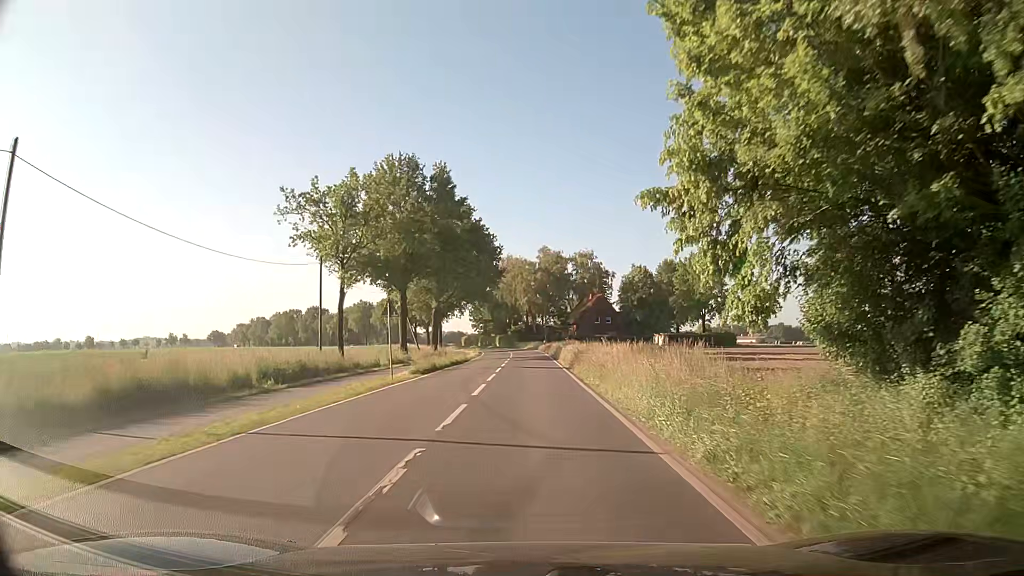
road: secondary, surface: asphalt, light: Day
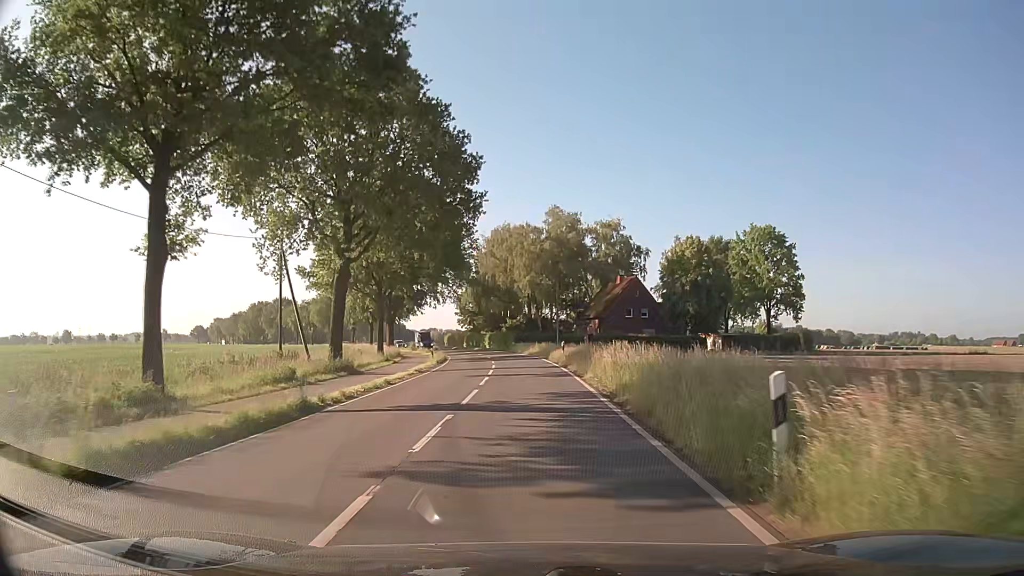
(+0.2, +38.1) m; 0°
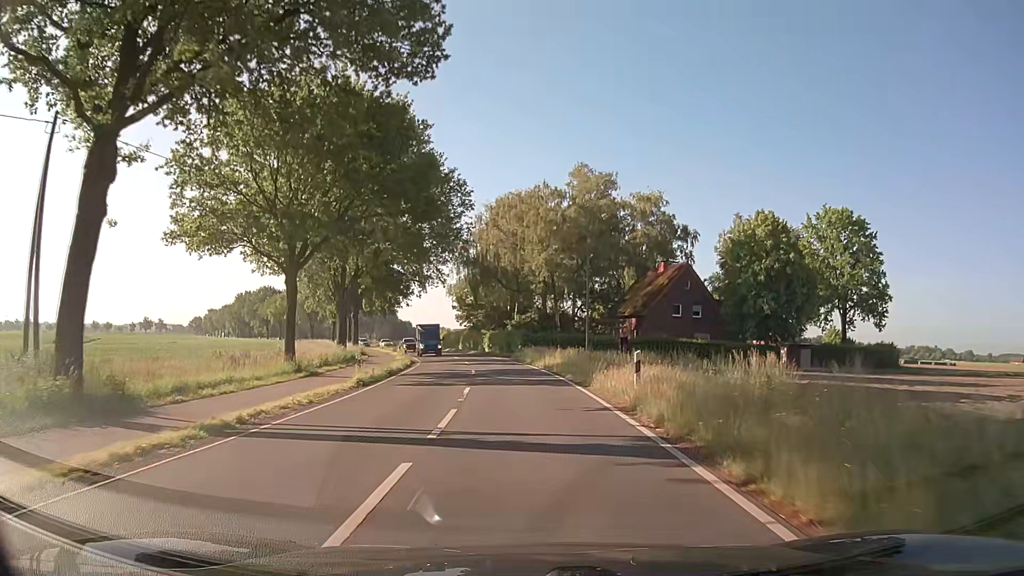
(-0.1, +22.9) m; -1°
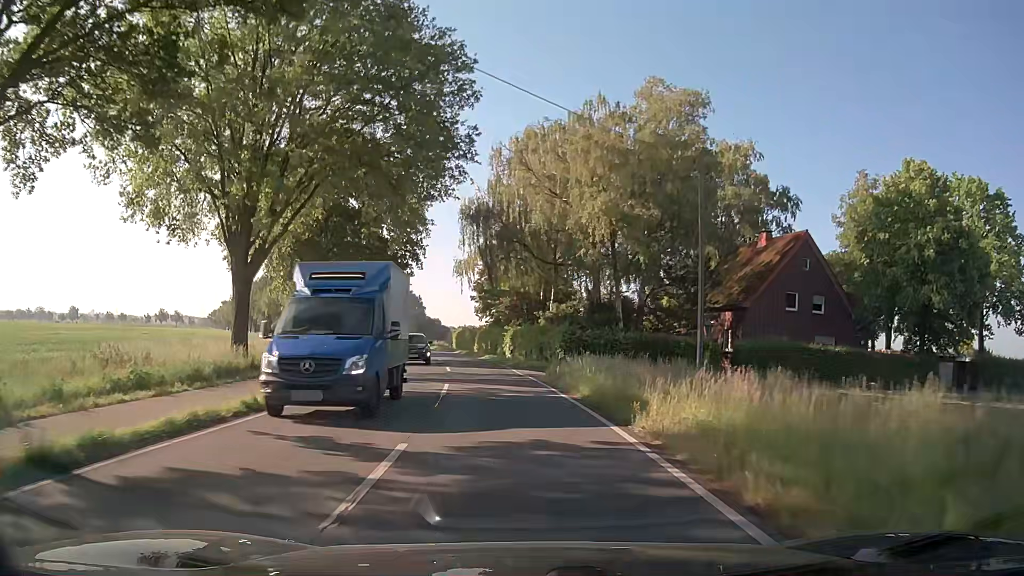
(-0.5, +22.9) m; -3°
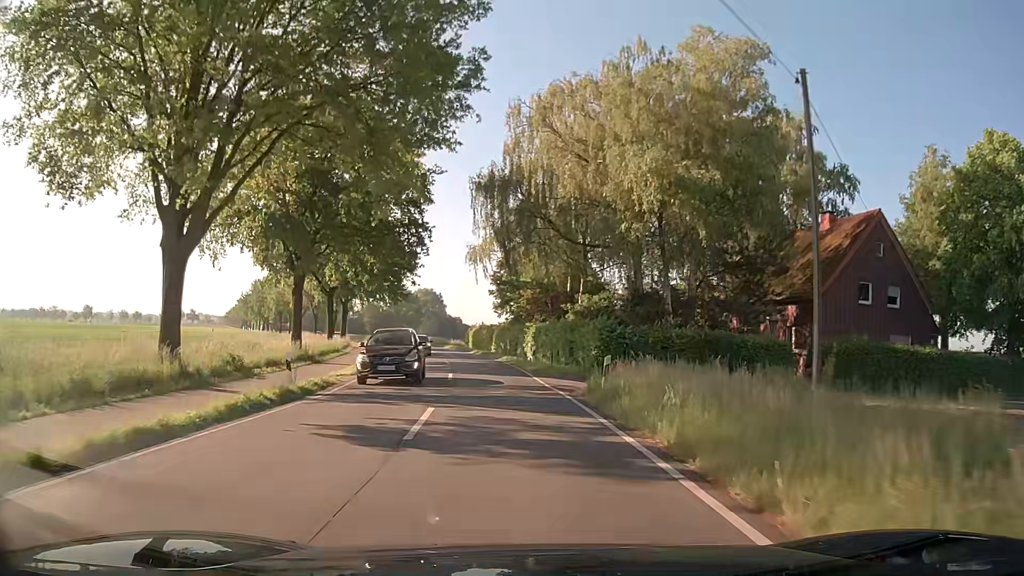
(-0.1, +7.6) m; -2°
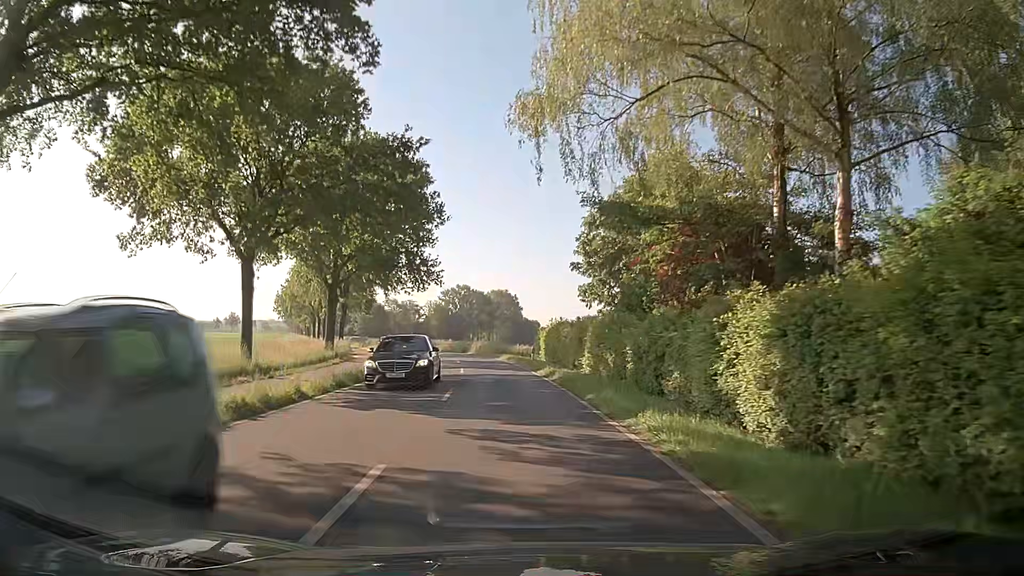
(-2.0, +30.5) m; -7°
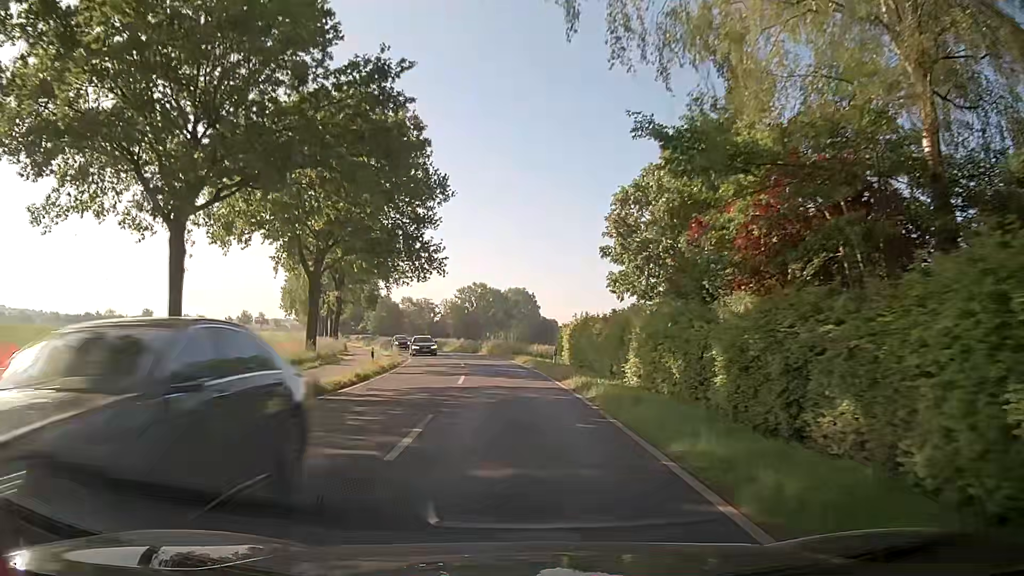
(-0.1, +7.7) m; -2°
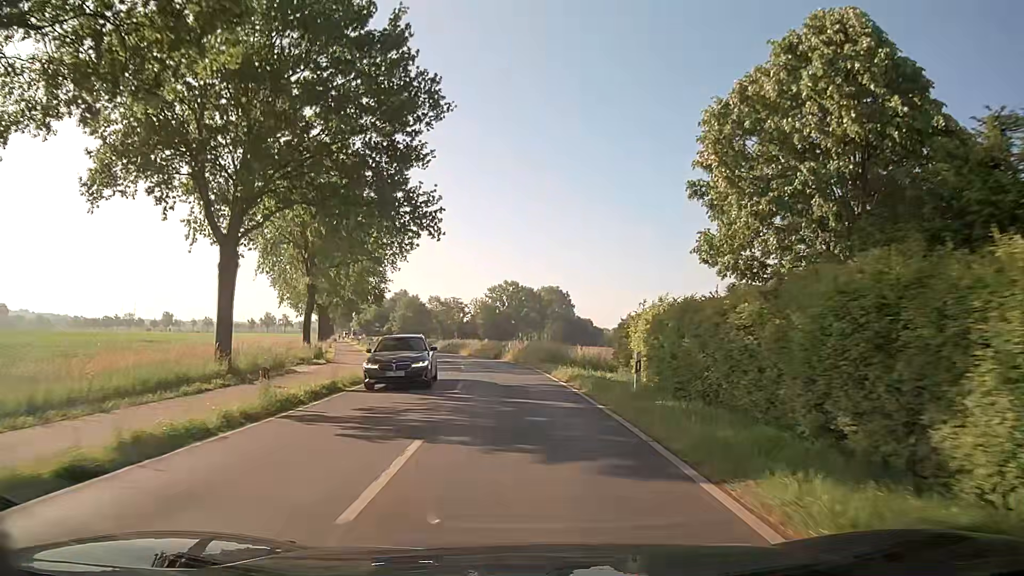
(-0.2, +15.3) m; -2°
(0, +10) (-1, +20) (-2, +30) (-3, +40) (-5, +50) (-8, +59) (-11, +69) (-14, +78) (-16, +88) (-19, +98) m
